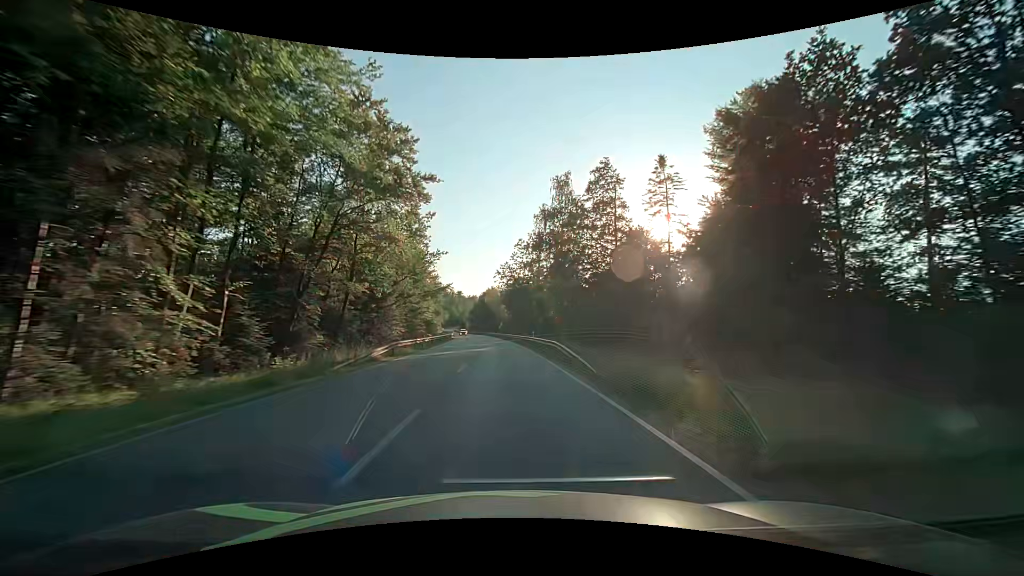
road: secondary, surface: asphalt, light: Day
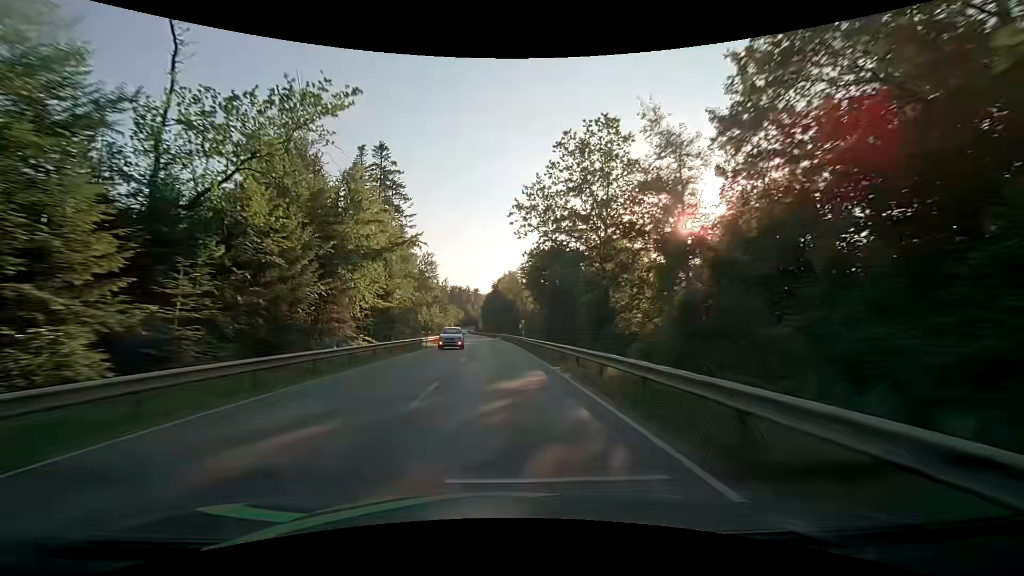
(-0.7, +43.9) m; -2°
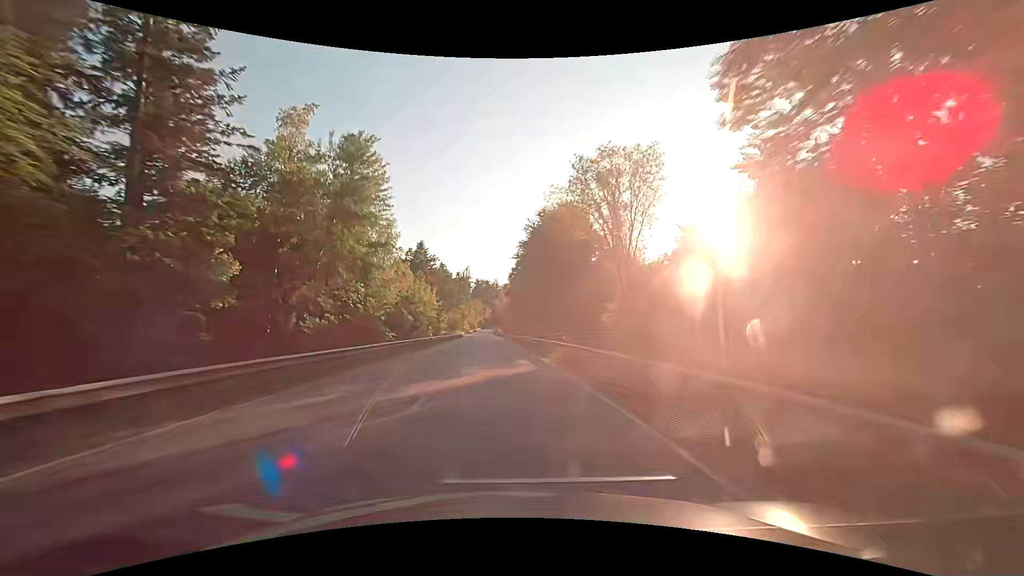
(-2.1, +60.7) m; -4°
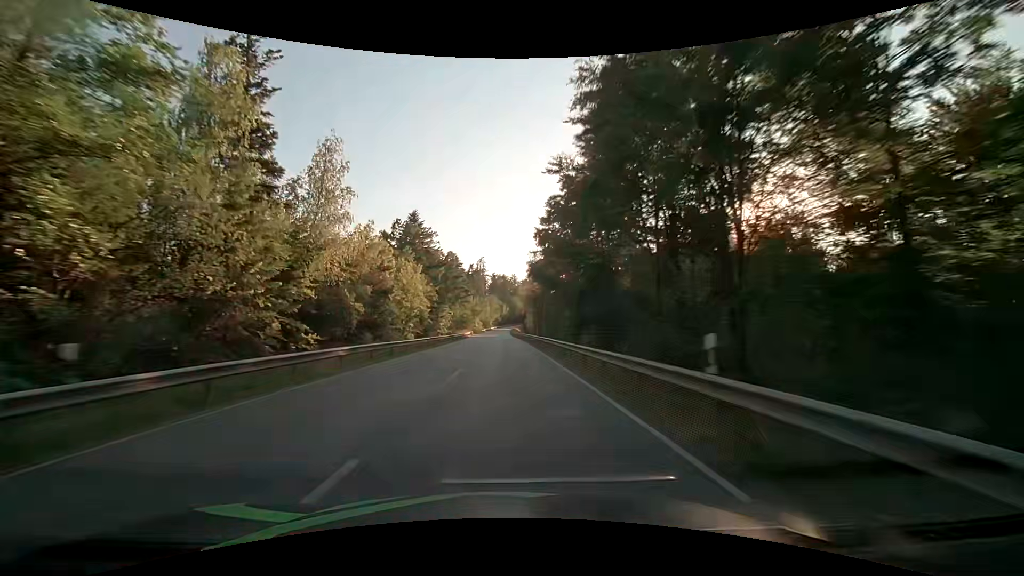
(-0.5, +30.9) m; -2°
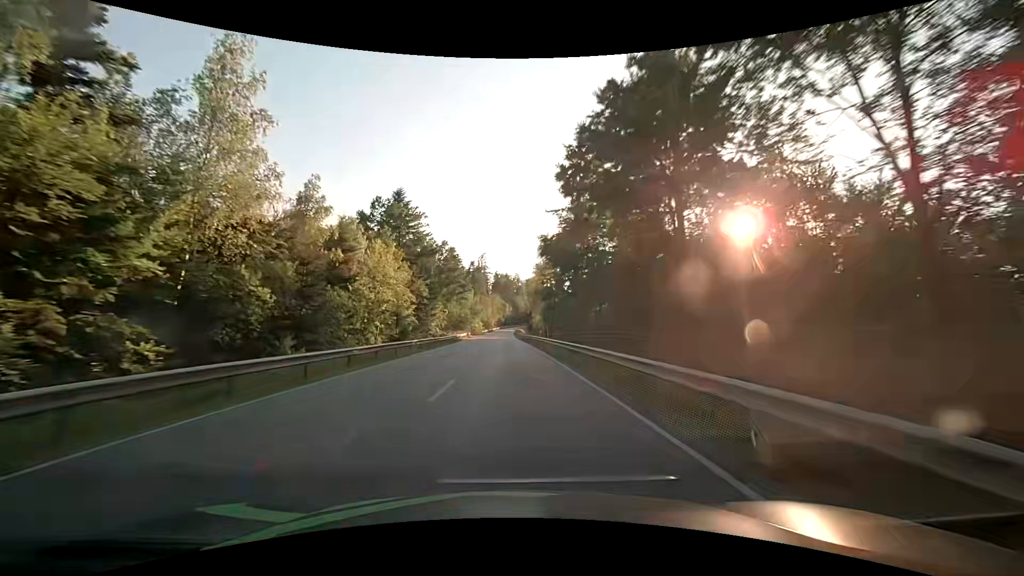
(-0.2, +15.5) m; -1°
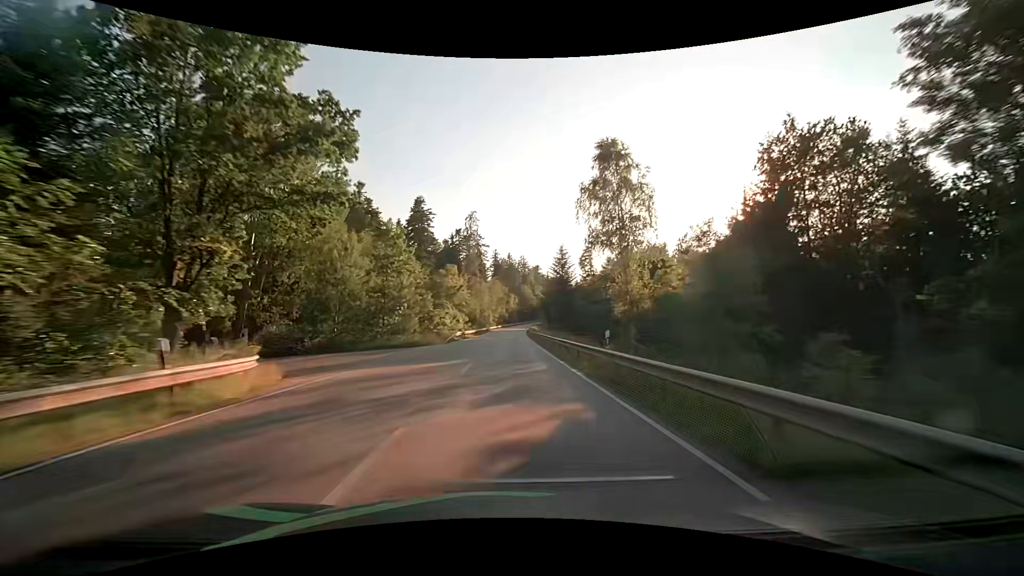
(-0.4, +78.2) m; 0°
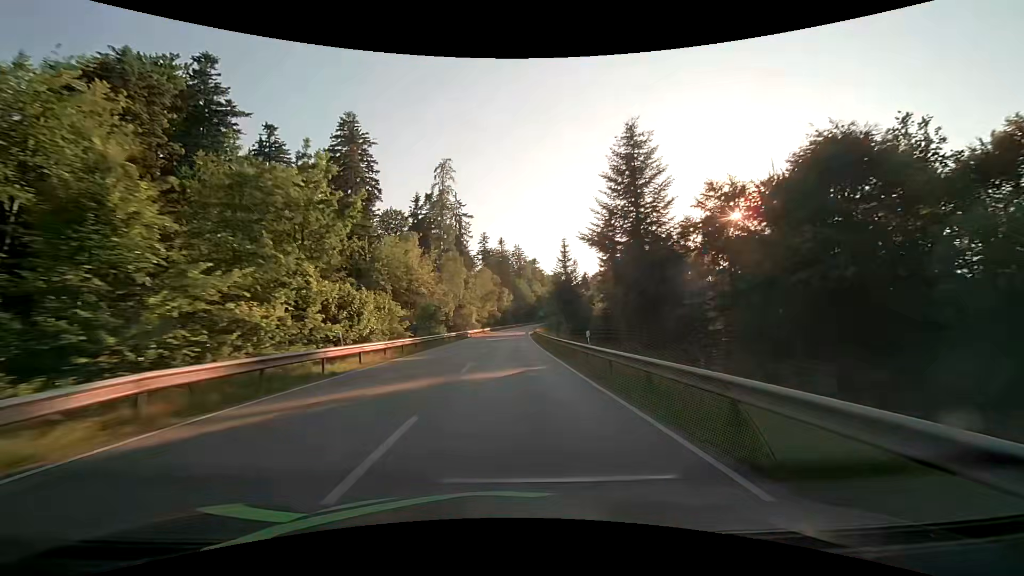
(+0.1, +47.2) m; +1°
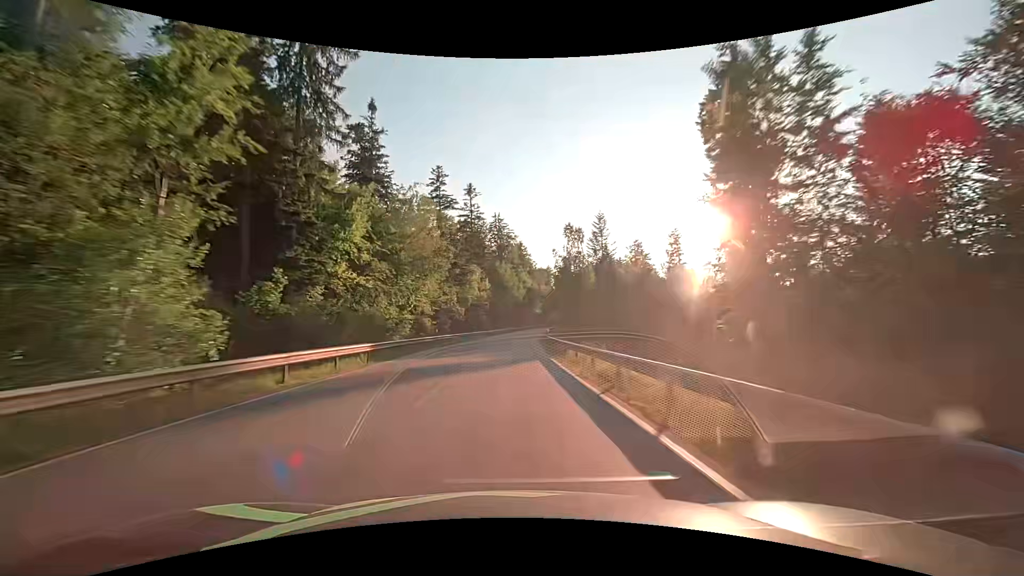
(+1.3, +78.6) m; +2°
(0, +10) (0, +20) (0, +30) (+1, +40) (+1, +50) (+2, +60) (+2, +70) (+3, +80) (+4, +90) (+5, +100) m
